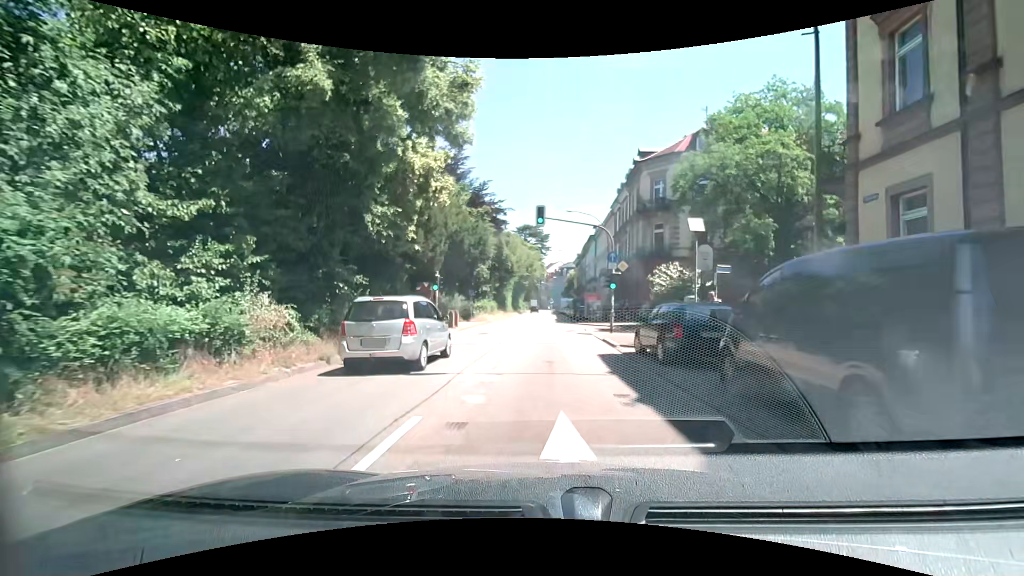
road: primary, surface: asphalt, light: Day
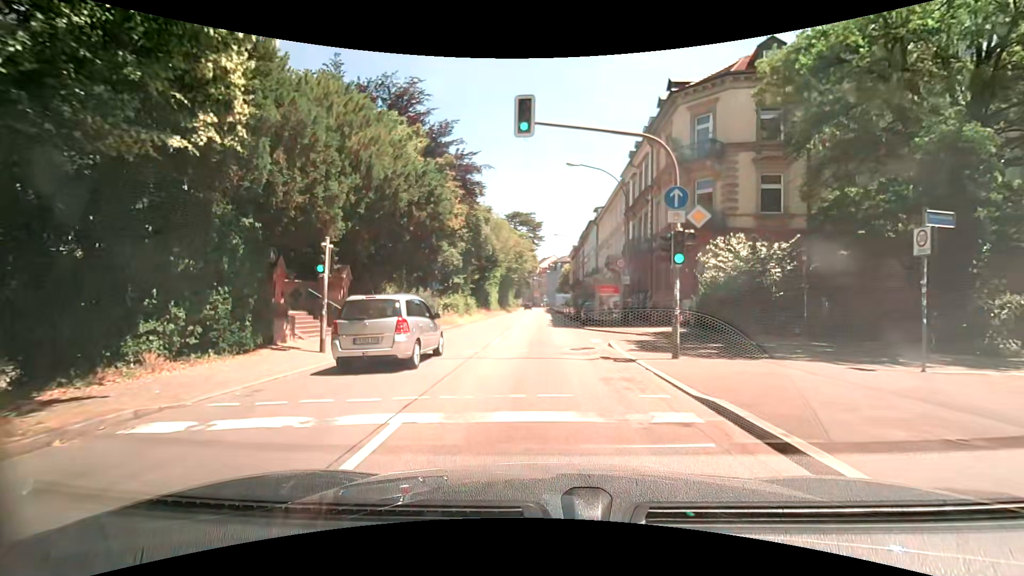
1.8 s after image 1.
(+0.1, +13.4) m; +1°
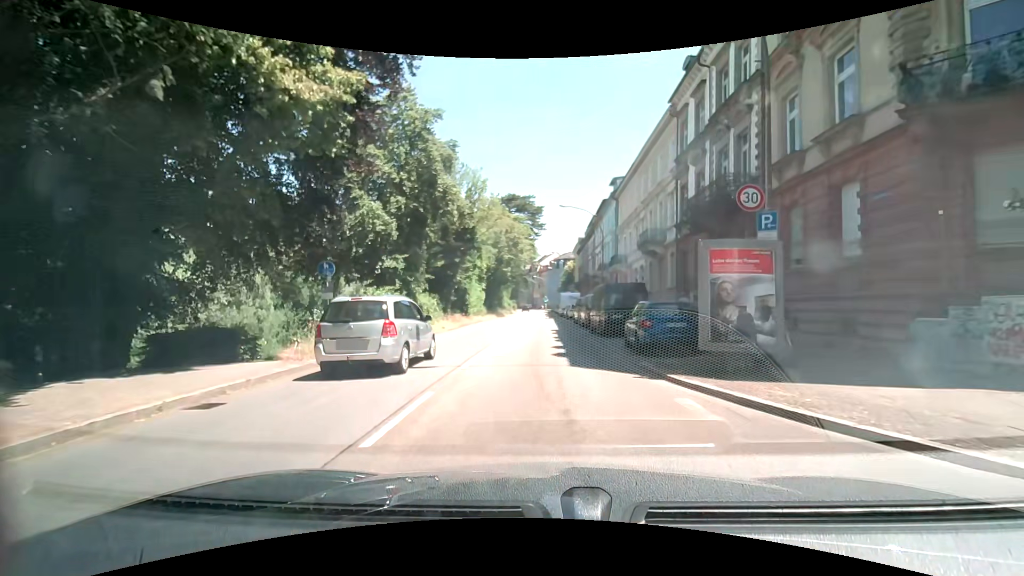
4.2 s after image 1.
(-0.1, +17.9) m; -1°
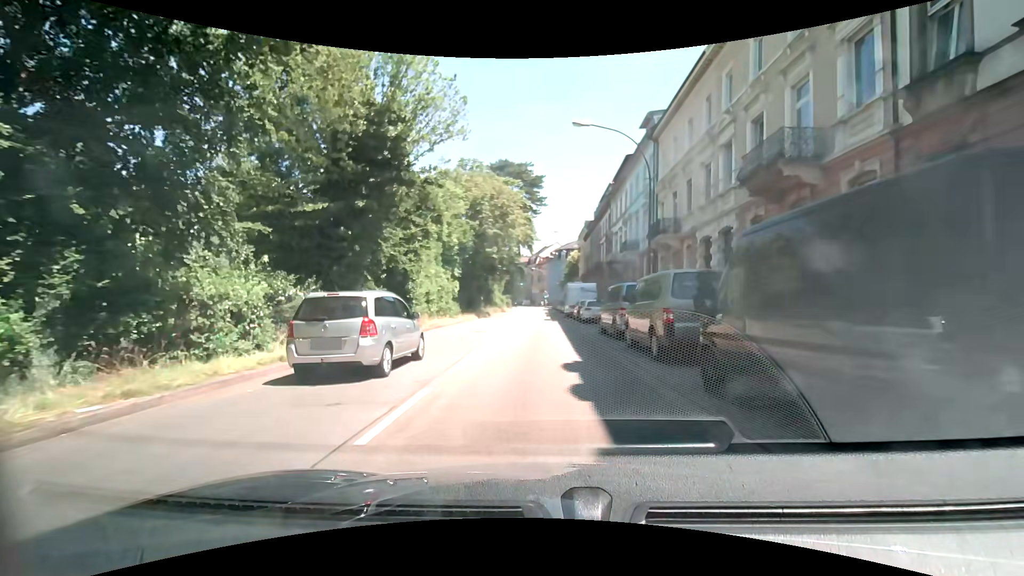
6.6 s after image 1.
(+0.3, +17.9) m; +1°
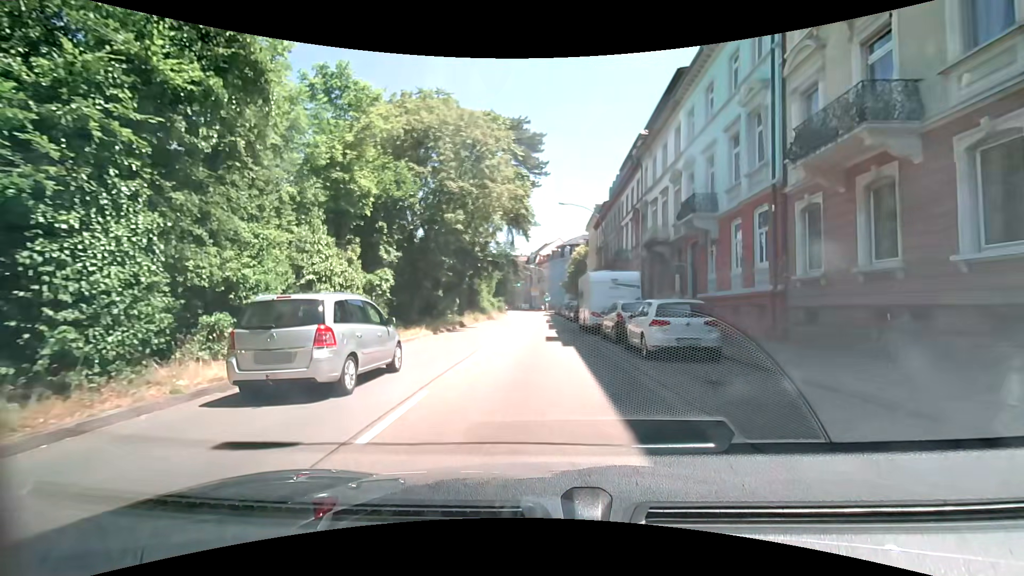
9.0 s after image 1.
(-0.1, +17.9) m; 0°
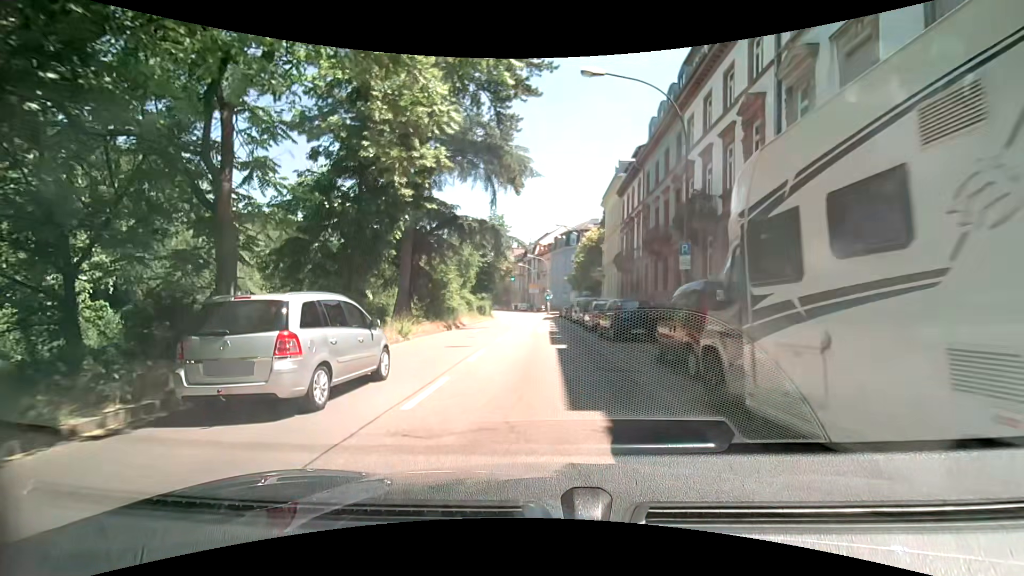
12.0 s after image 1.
(-0.1, +22.3) m; -2°
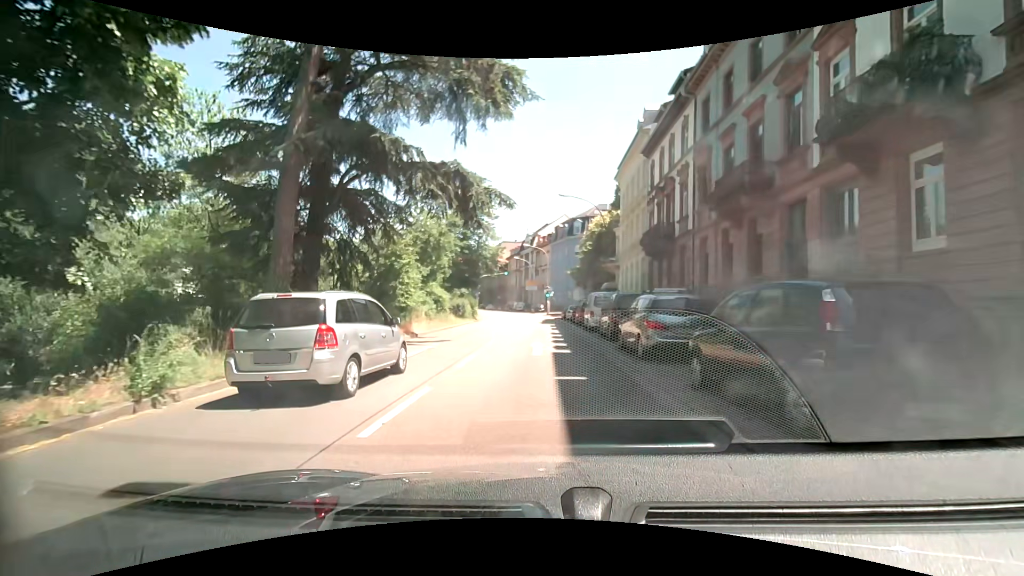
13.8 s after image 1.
(+0.4, +13.4) m; 0°
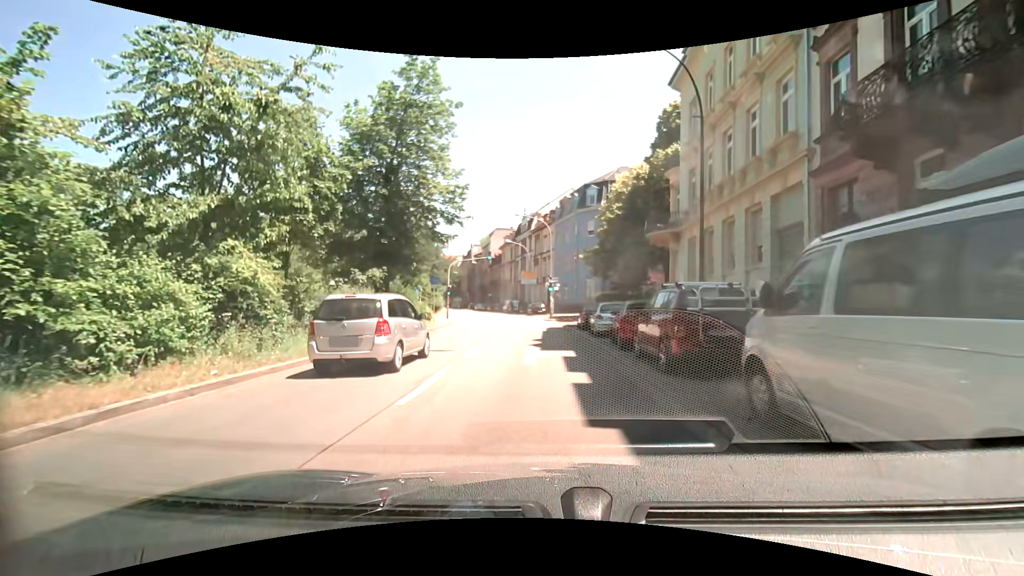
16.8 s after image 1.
(+0.8, +22.4) m; +1°
(0, +10) (0, +20) (0, +30) (-1, +40) (-2, +50) (-4, +60) (-6, +69) (-9, +79) (-11, +89) (-14, +98) m
